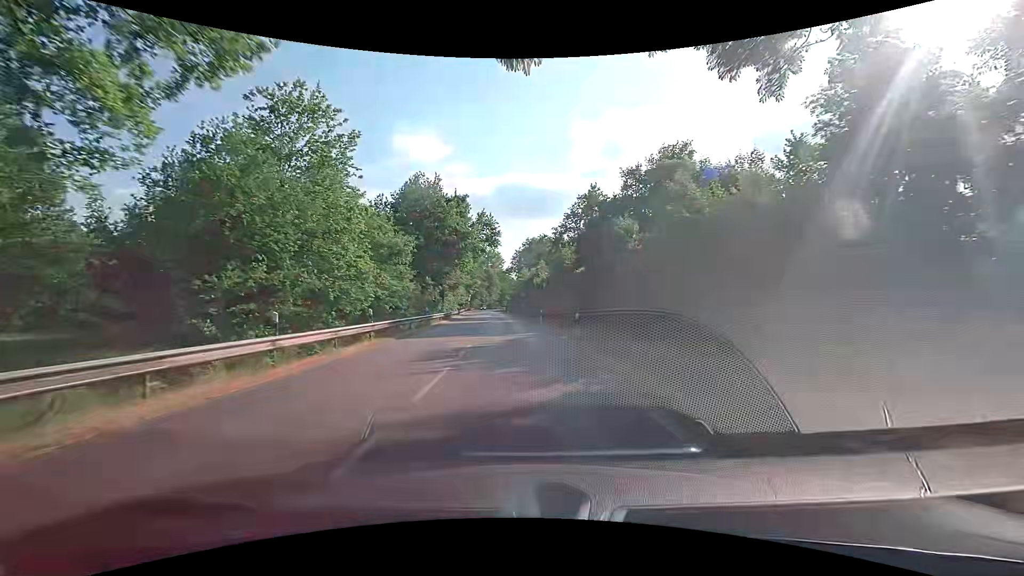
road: secondary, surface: asphalt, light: Day
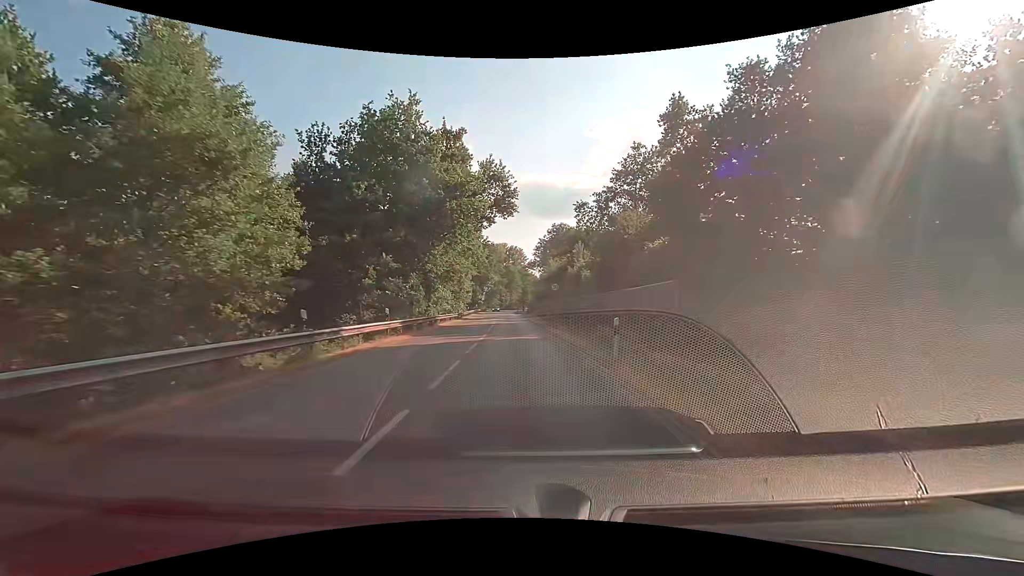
(-0.6, +22.8) m; -3°
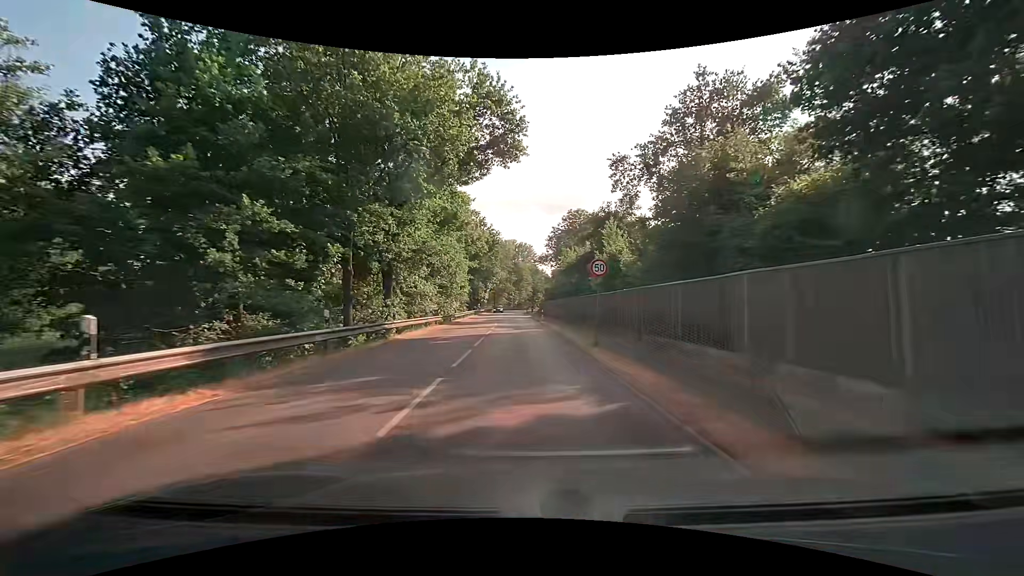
(-0.2, +15.2) m; -1°
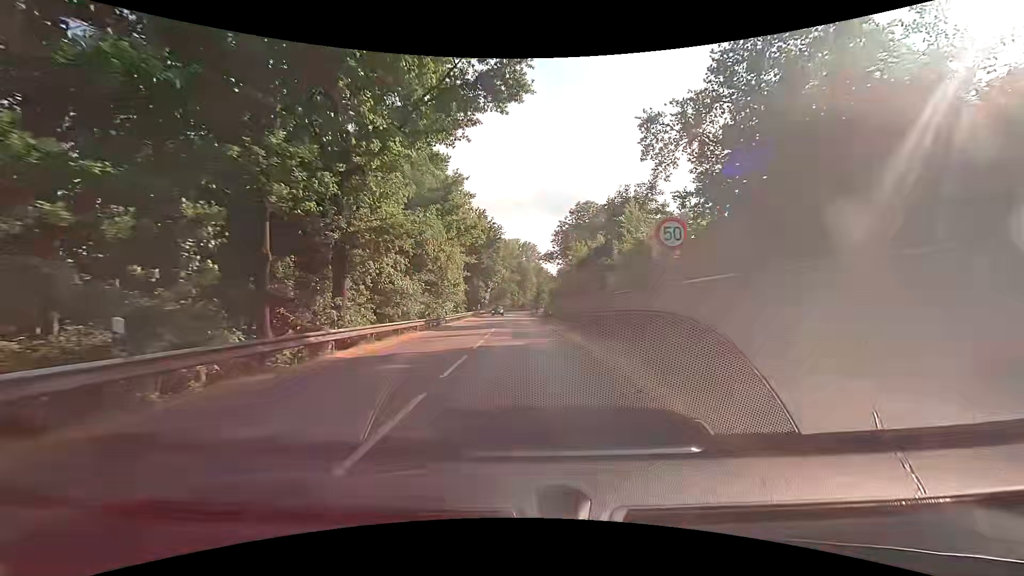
(0.0, +7.6) m; -1°
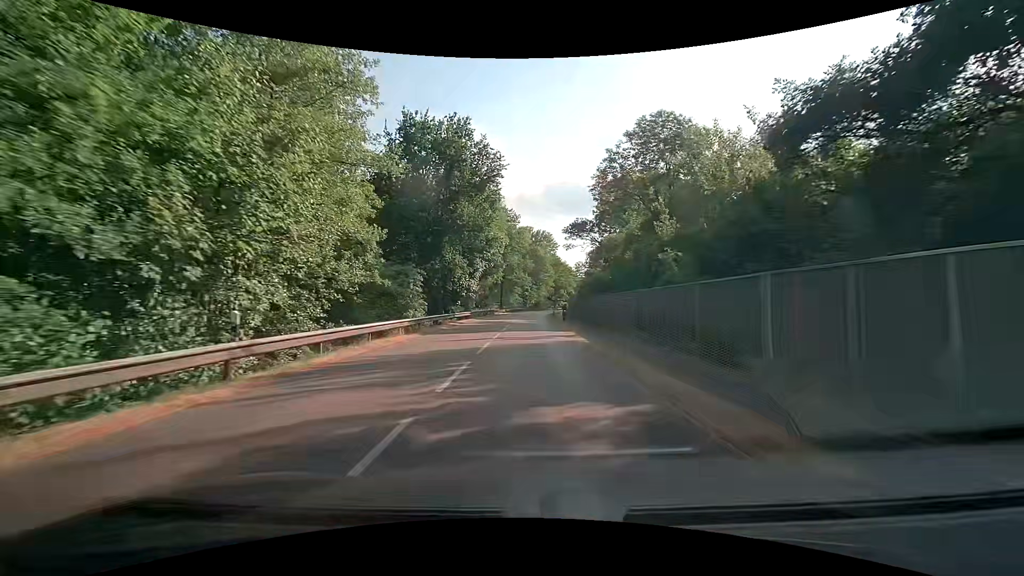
(-0.2, +38.0) m; -1°
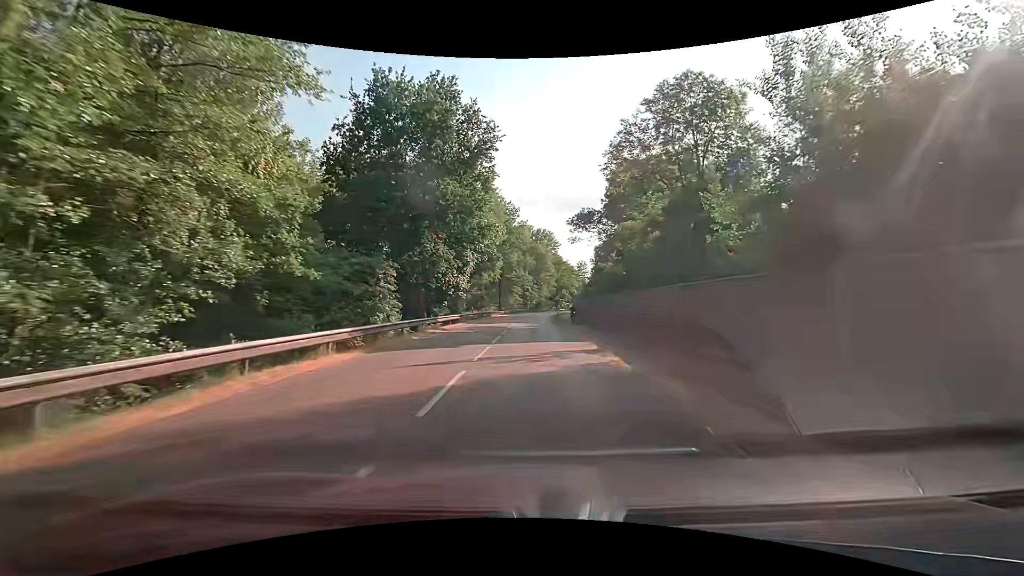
(0.0, +7.6) m; 0°
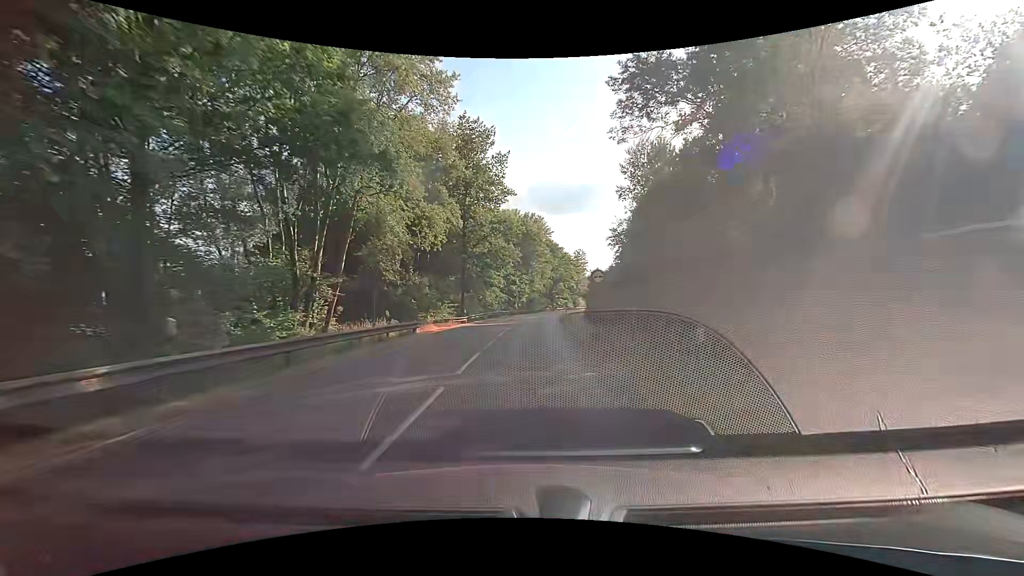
(+0.6, +38.1) m; +2°
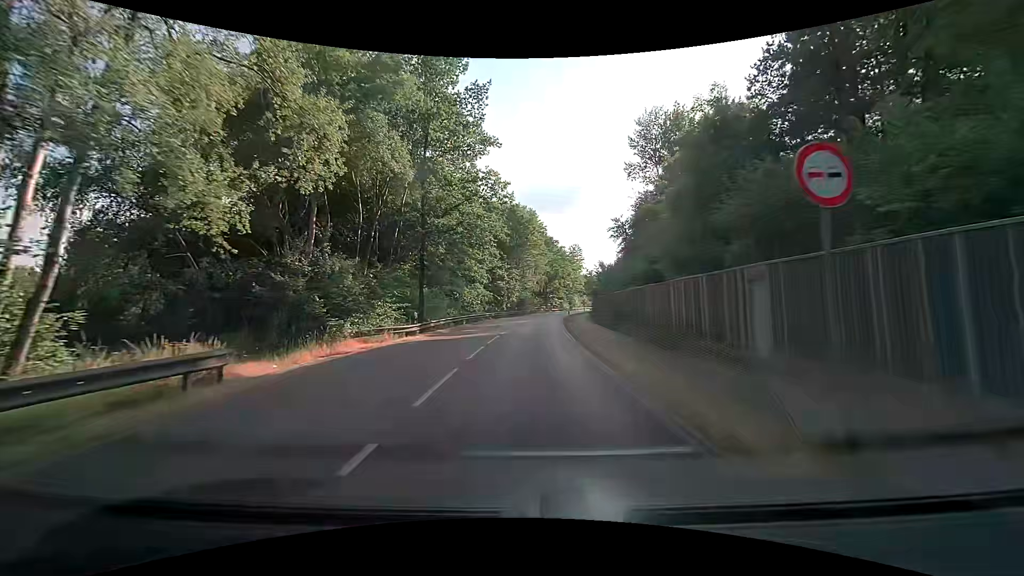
(+0.1, +15.3) m; +1°
(0, +10) (0, +20) (+1, +30) (+1, +40) (+2, +50) (+3, +60) (+4, +70) (+6, +80) (+7, +90) (+9, +99) m
